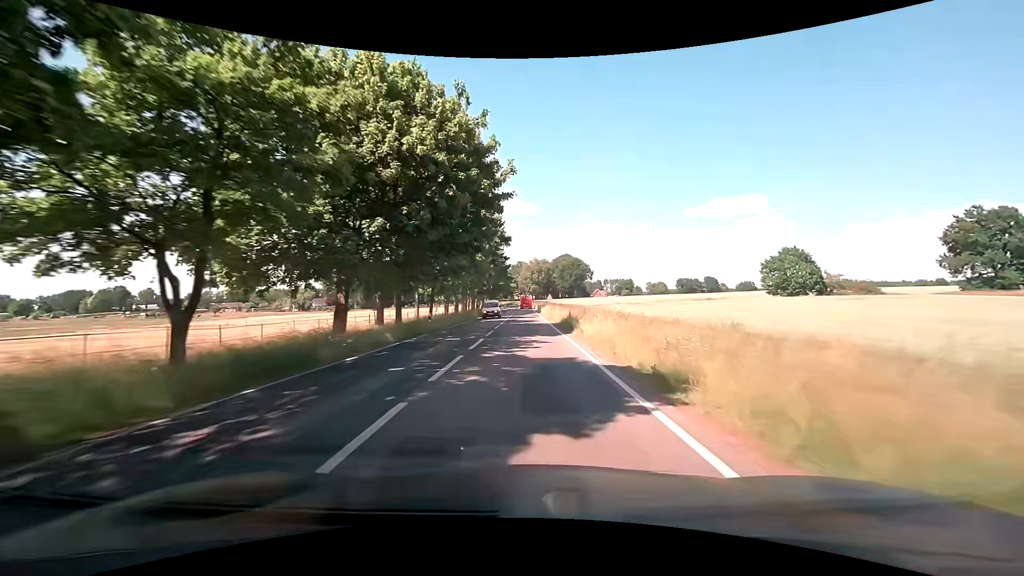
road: secondary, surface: asphalt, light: Day
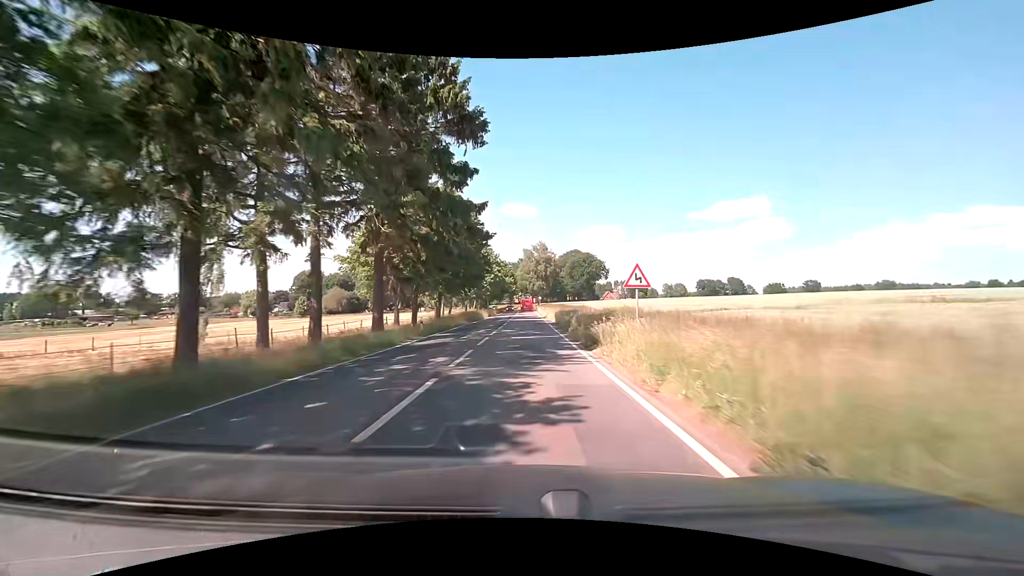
(-0.1, +53.1) m; -1°
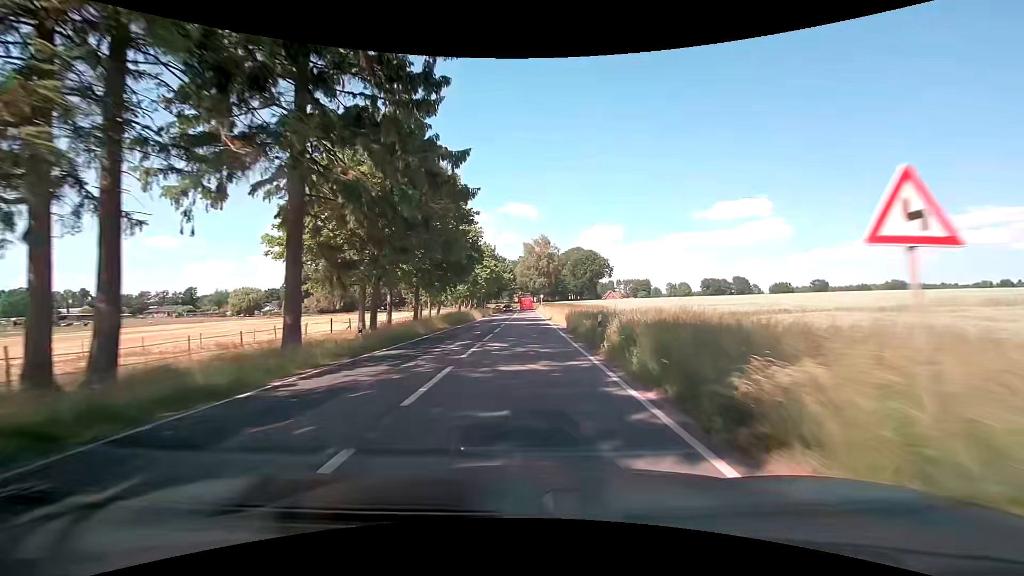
(+0.1, +10.6) m; +1°
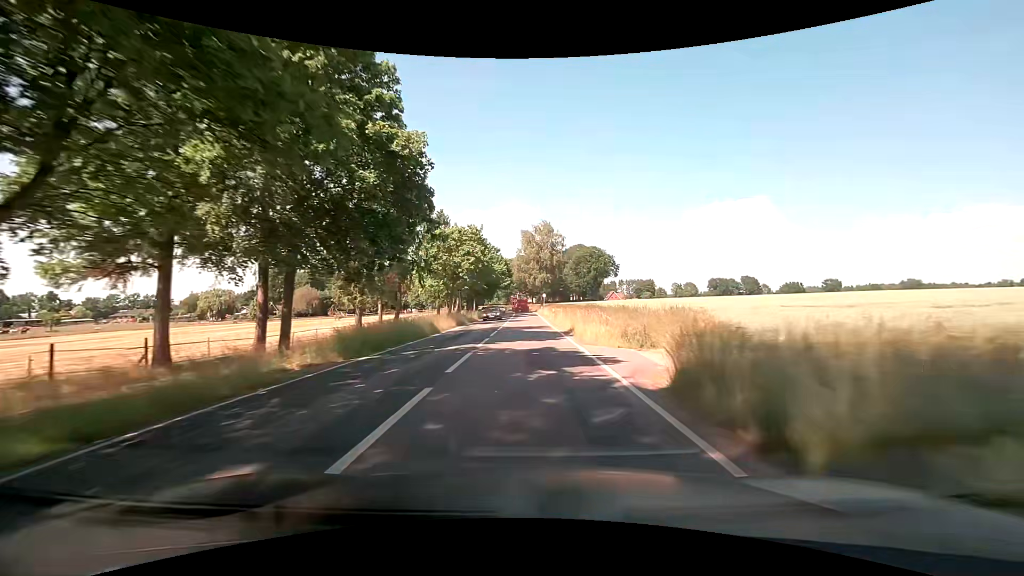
(-0.1, +21.2) m; 0°
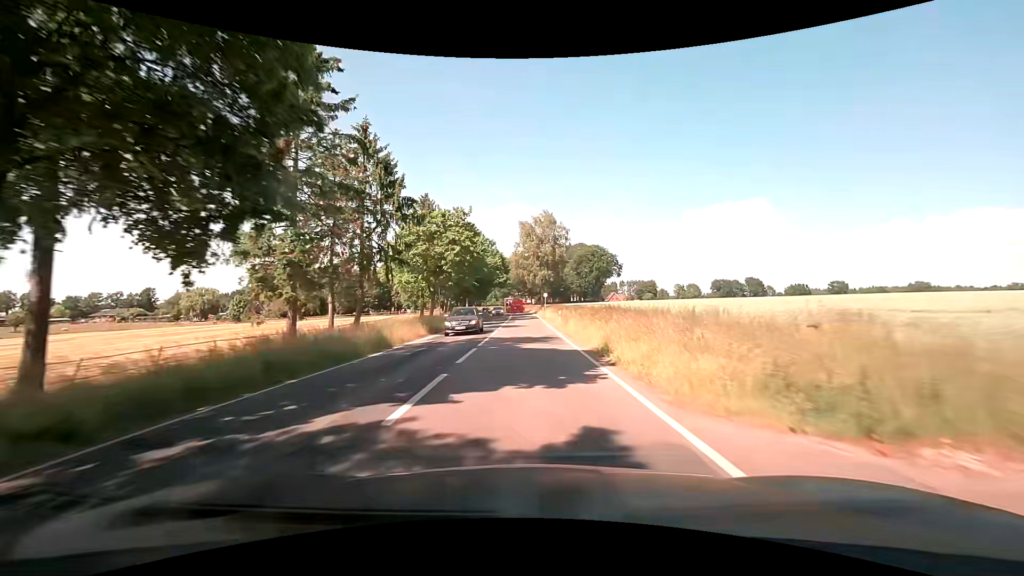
(0.0, +10.6) m; 0°
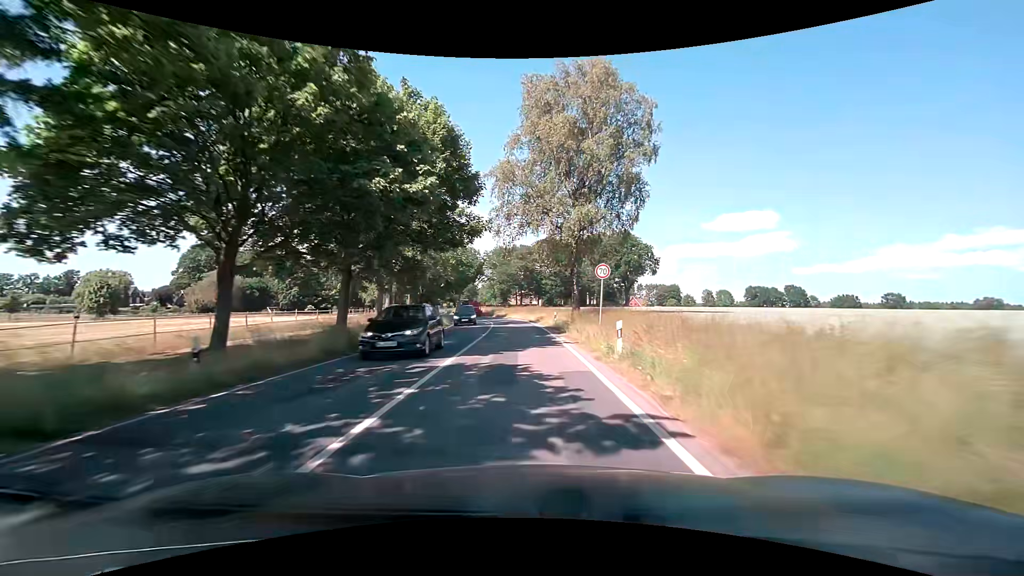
(0.0, +52.7) m; -1°
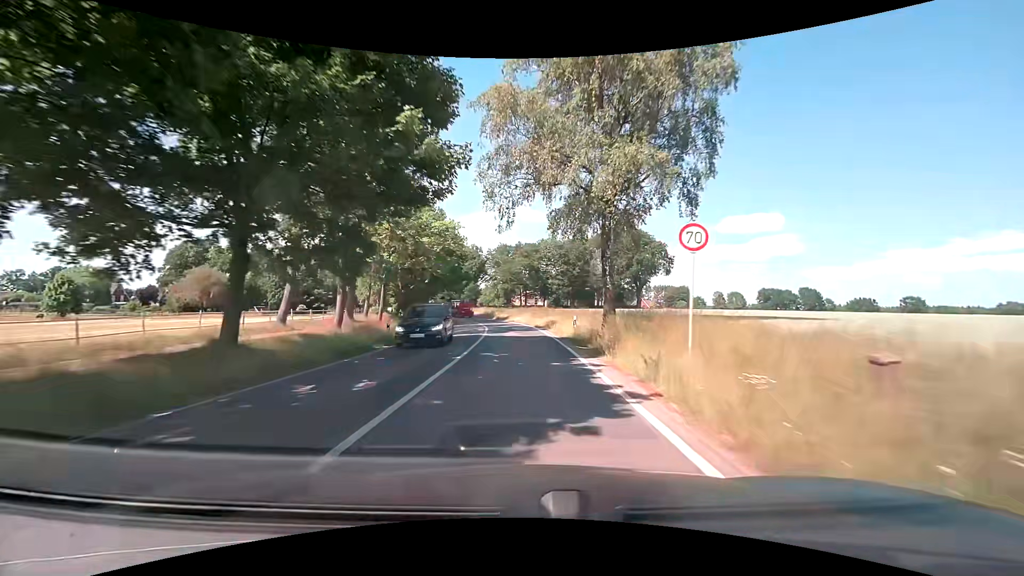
(0.0, +10.5) m; 0°
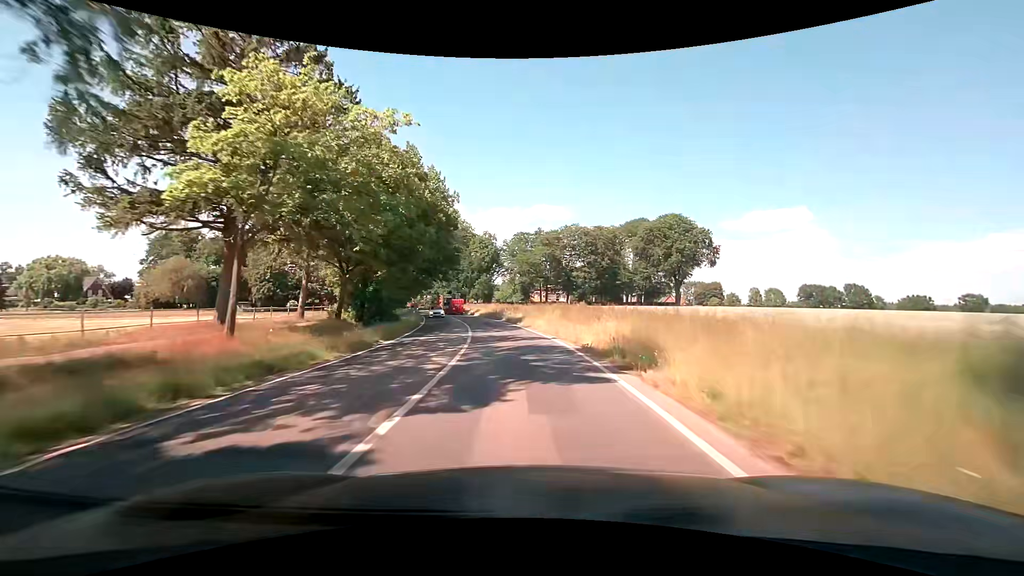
(-0.4, +20.8) m; -2°
(0, +10) (-1, +20) (-2, +30) (-3, +40) (-5, +50) (-7, +59) (-9, +69) (-11, +79) (-13, +89) (-16, +98) m
